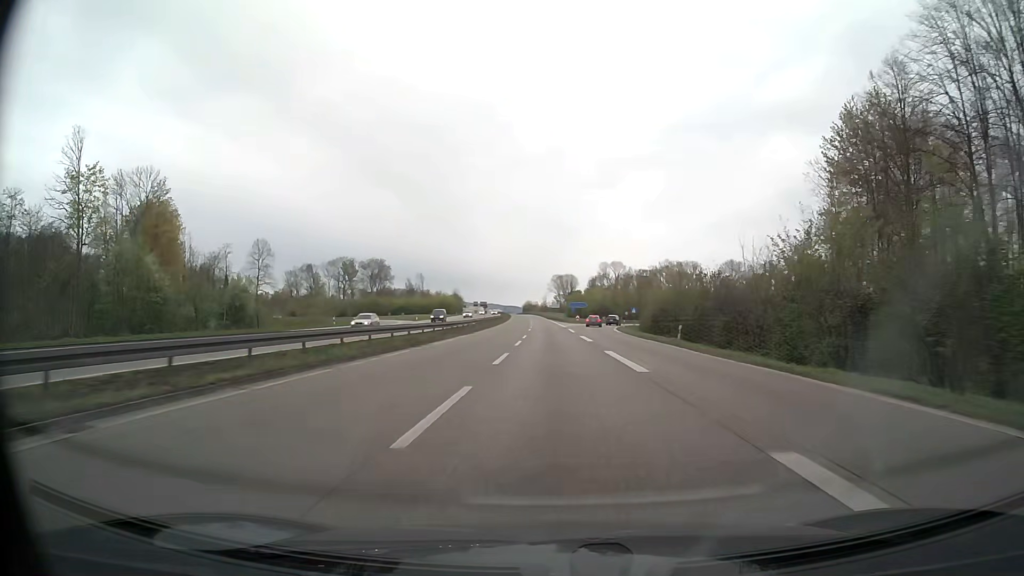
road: trunk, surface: asphalt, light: Day
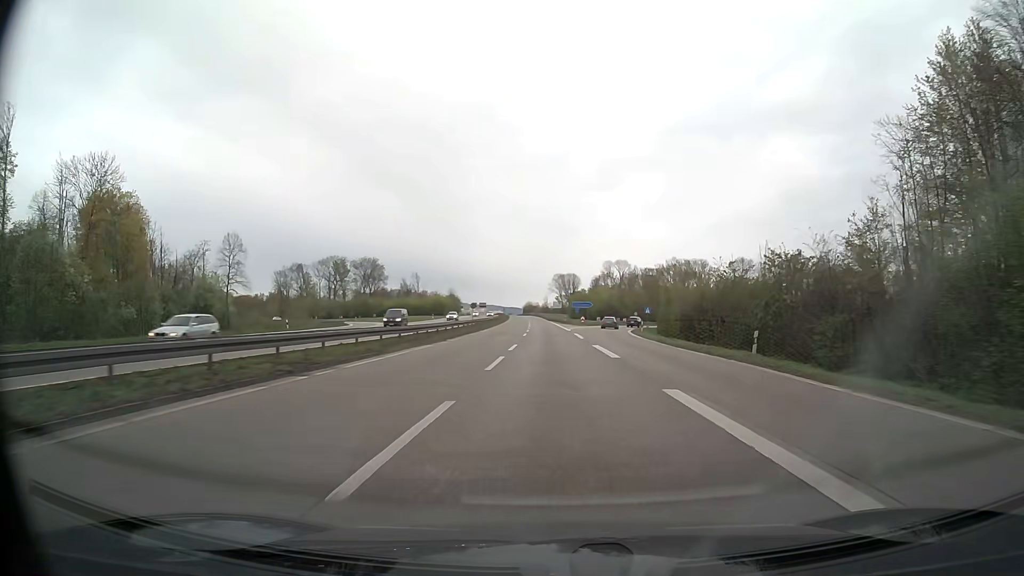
(0.0, +14.1) m; 0°
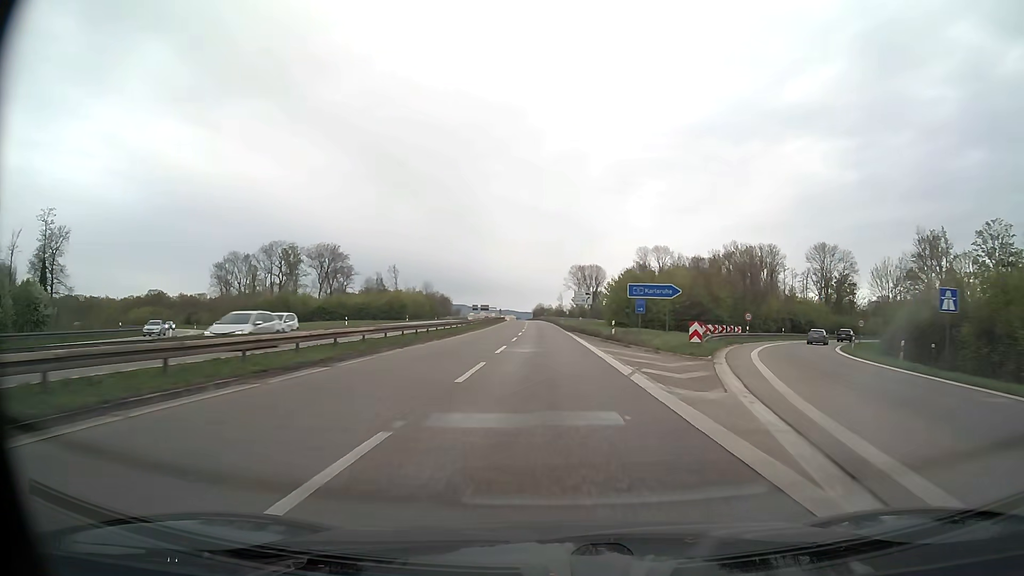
(-0.6, +70.1) m; -1°
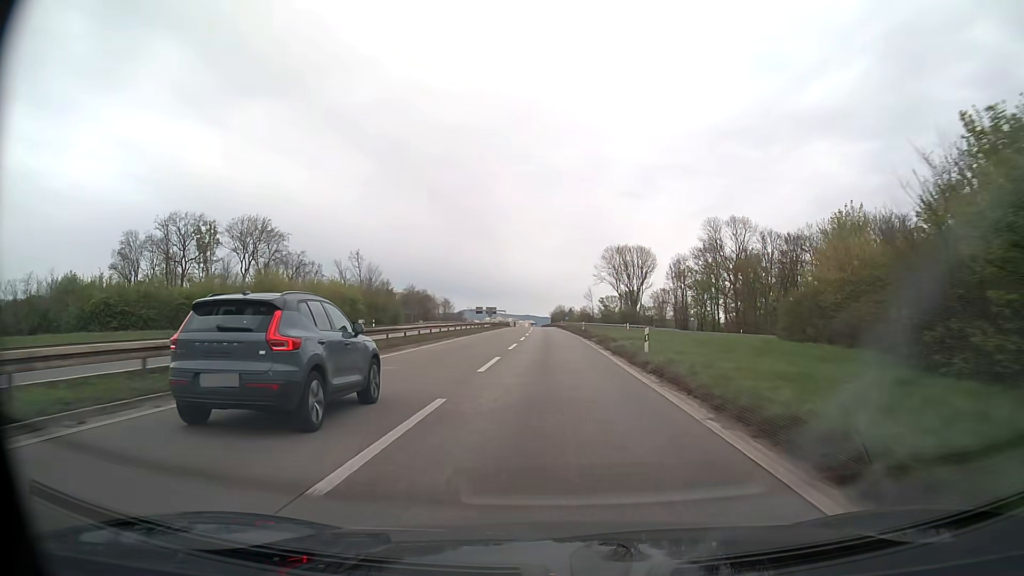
(-1.1, +69.5) m; -2°
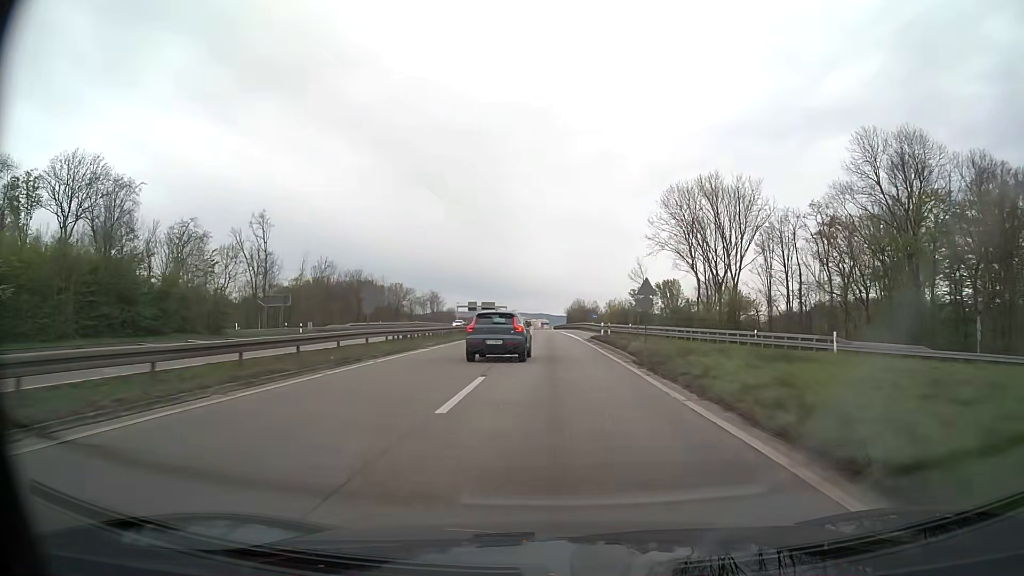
(-0.8, +68.3) m; -1°
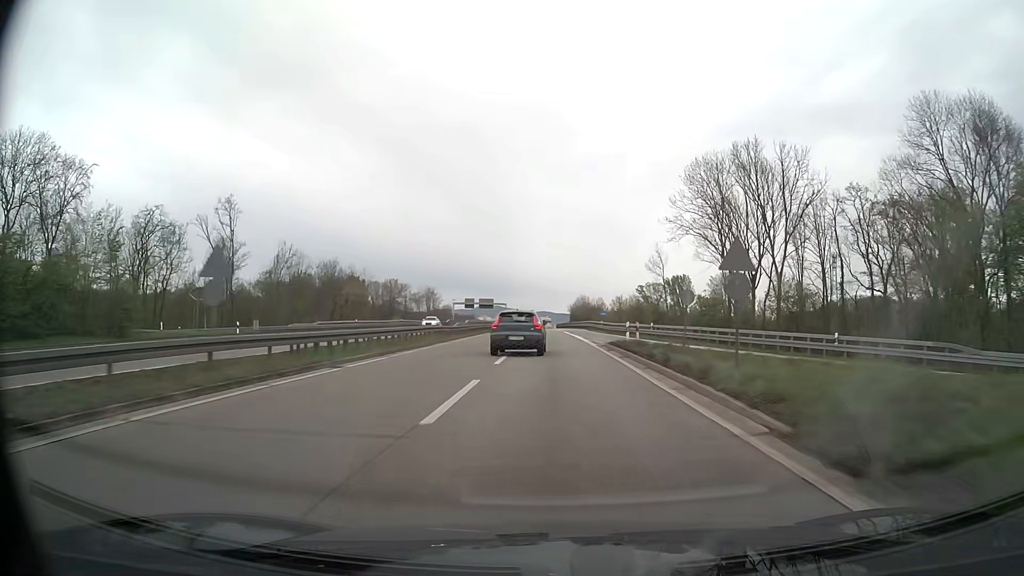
(0.0, +13.5) m; 0°
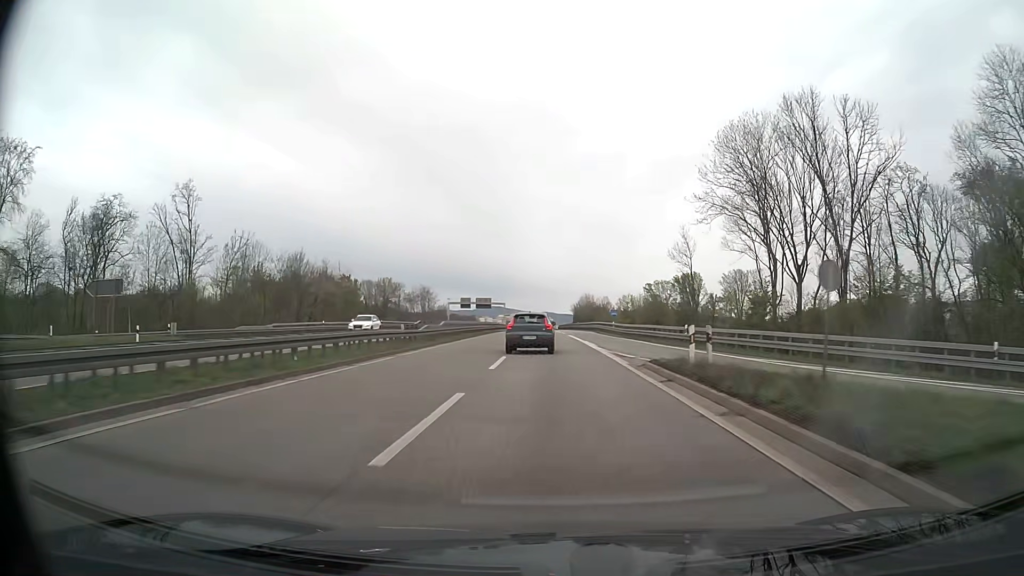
(0.0, +13.5) m; 0°
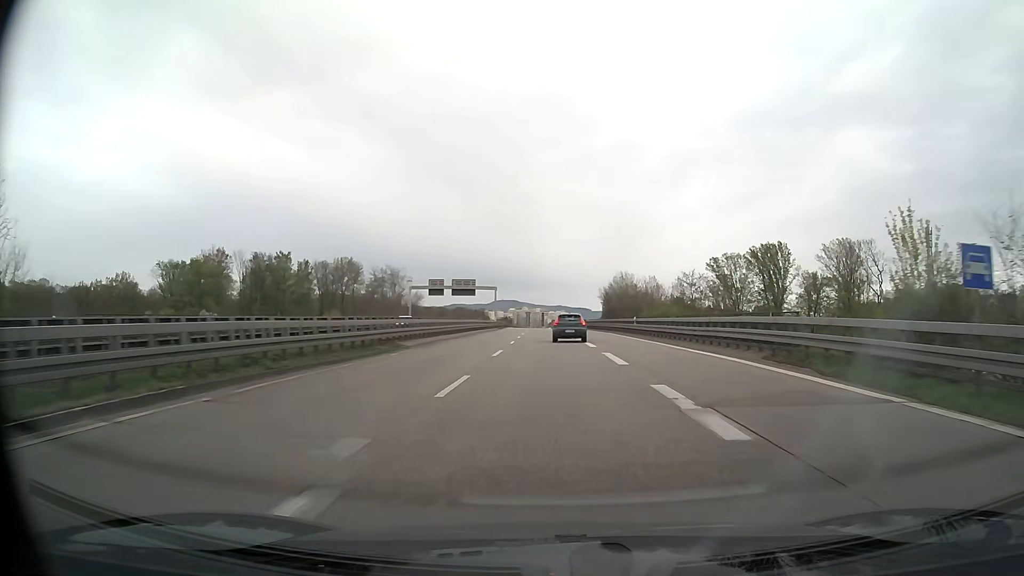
(-0.7, +67.2) m; -1°
(0, +10) (0, +20) (0, +30) (0, +40) (-1, +50) (-1, +60) (-1, +70) (-1, +80) (-2, +90) (-2, +100) m
